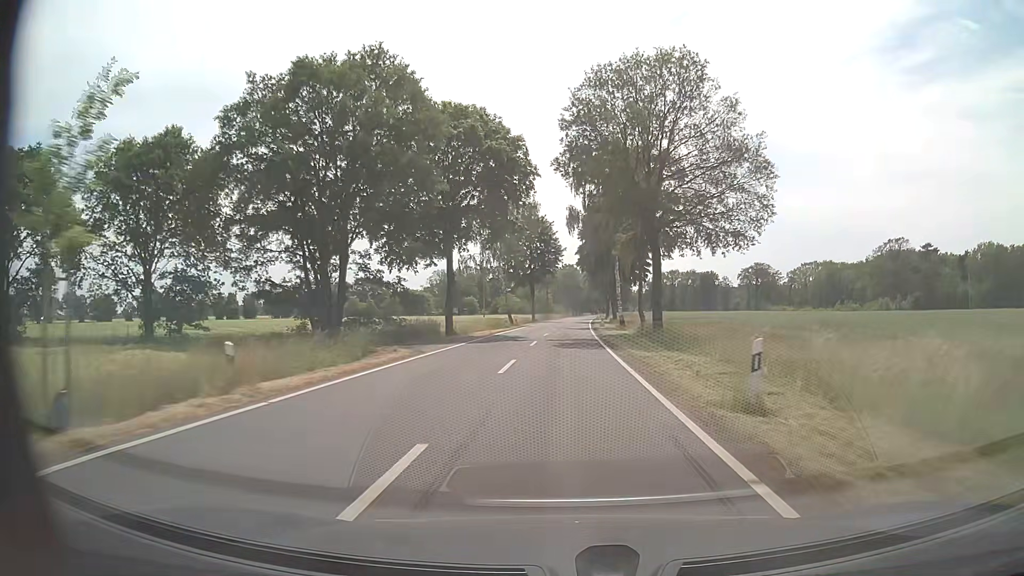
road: tertiary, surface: asphalt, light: Day
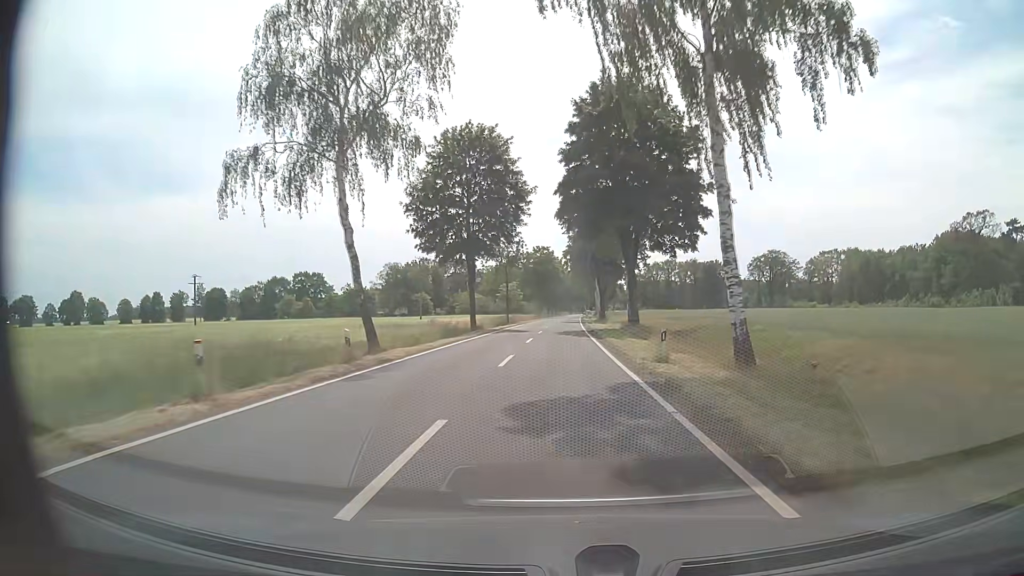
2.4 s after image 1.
(+0.7, +46.9) m; +2°
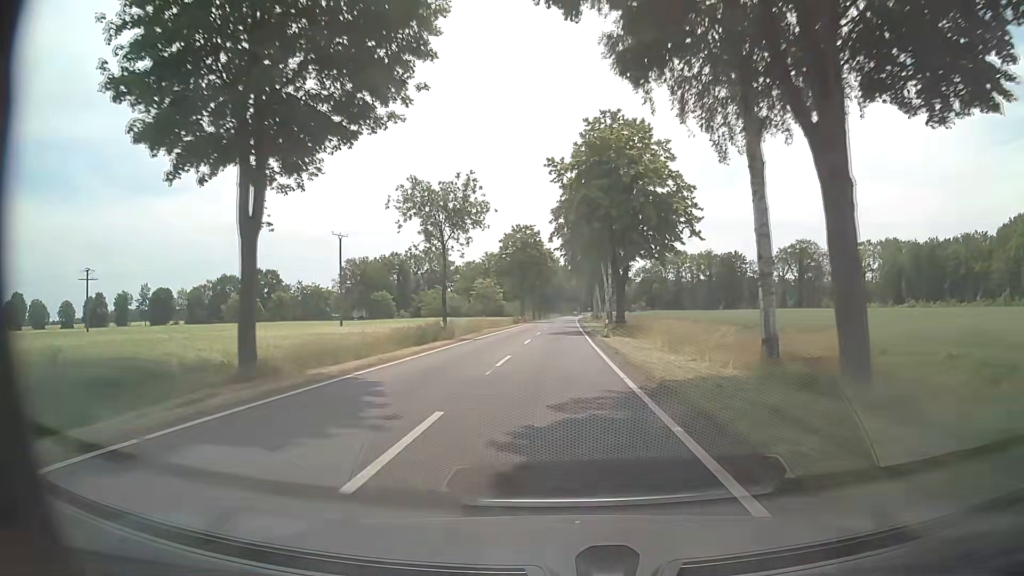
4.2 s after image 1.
(+0.4, +35.4) m; +1°
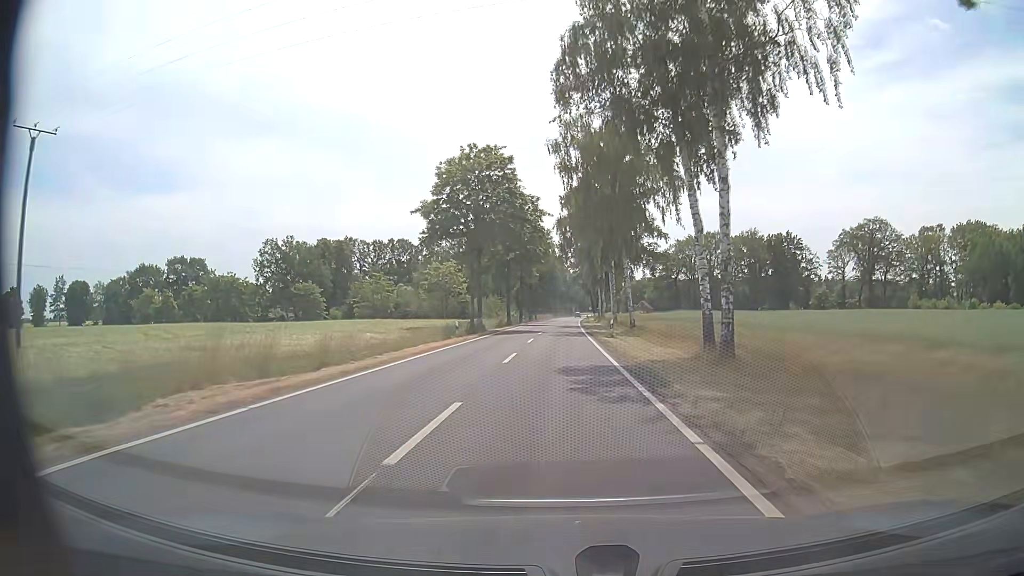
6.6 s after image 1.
(+0.2, +47.4) m; 0°
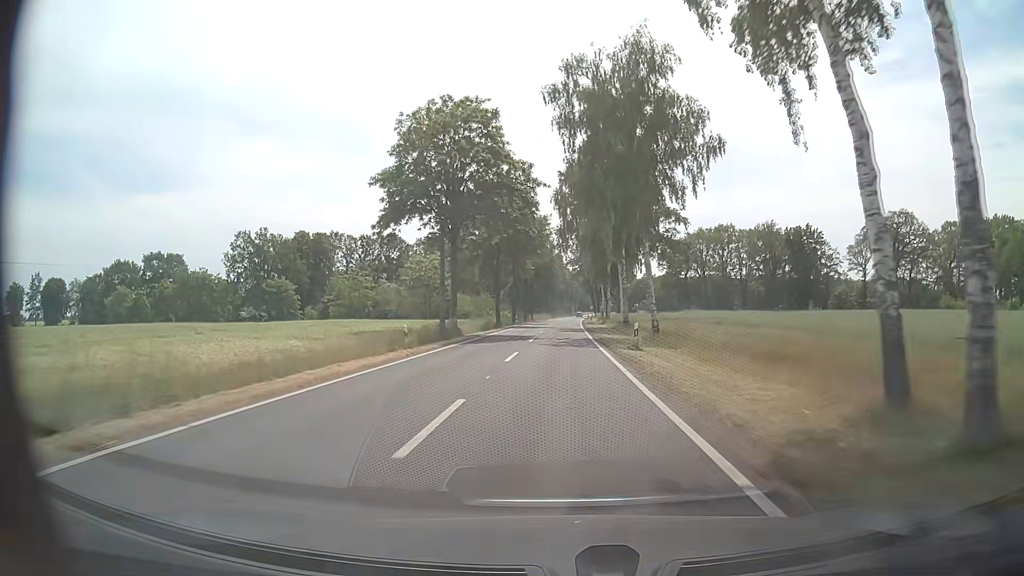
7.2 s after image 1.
(0.0, +11.9) m; 0°
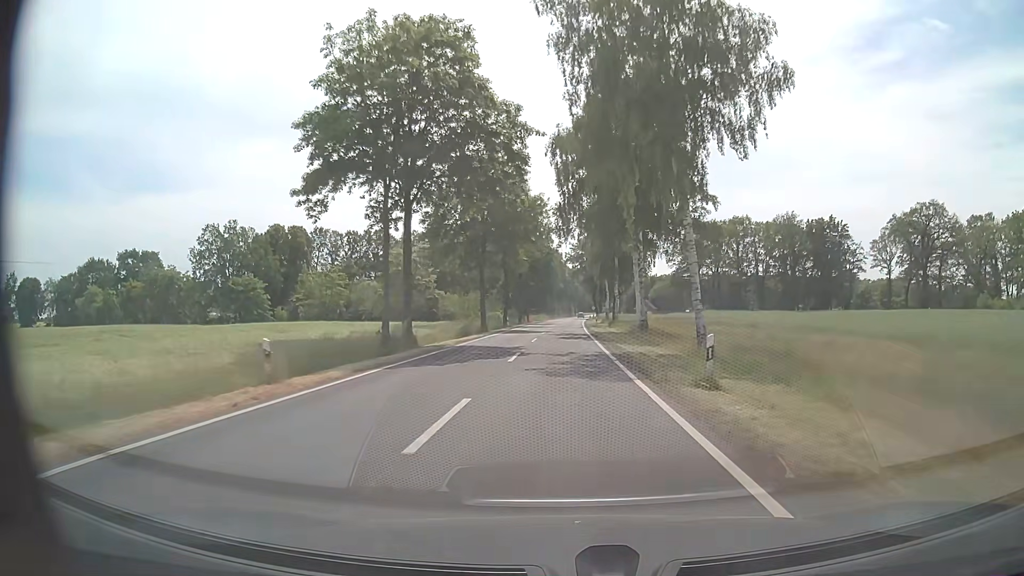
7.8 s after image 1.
(0.0, +11.9) m; 0°
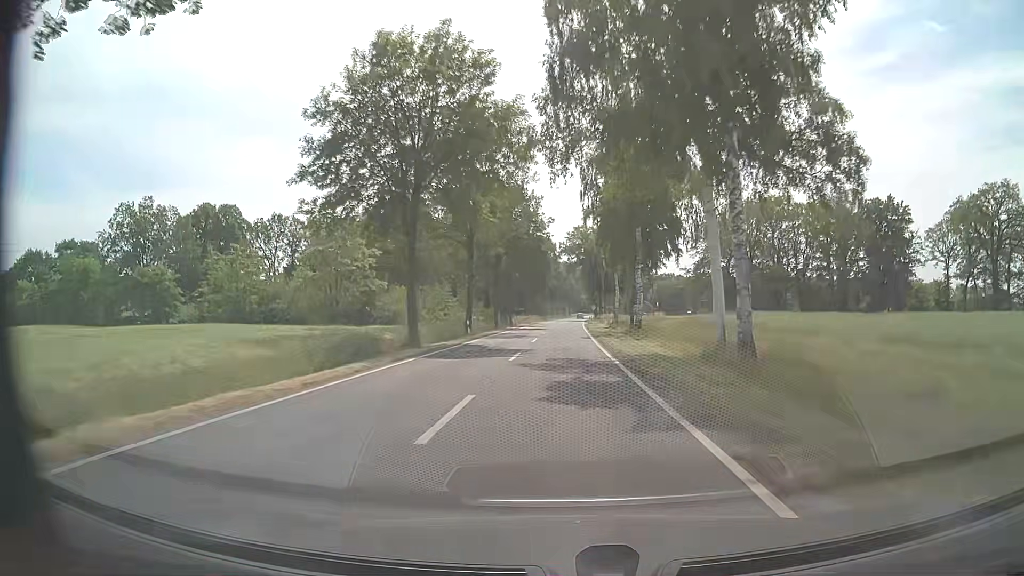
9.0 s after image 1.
(+0.1, +23.8) m; +1°
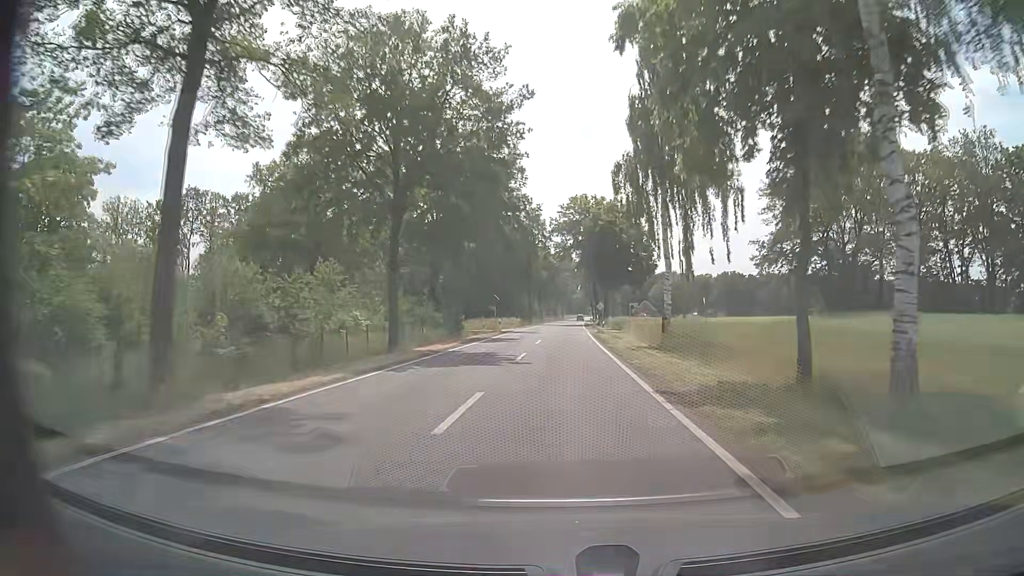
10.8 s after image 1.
(-0.1, +35.7) m; 0°
(0, +10) (0, +20) (0, +30) (+1, +40) (+1, +50) (+1, +60) (+2, +70) (+2, +80) (+2, +90) (+3, +100) m
